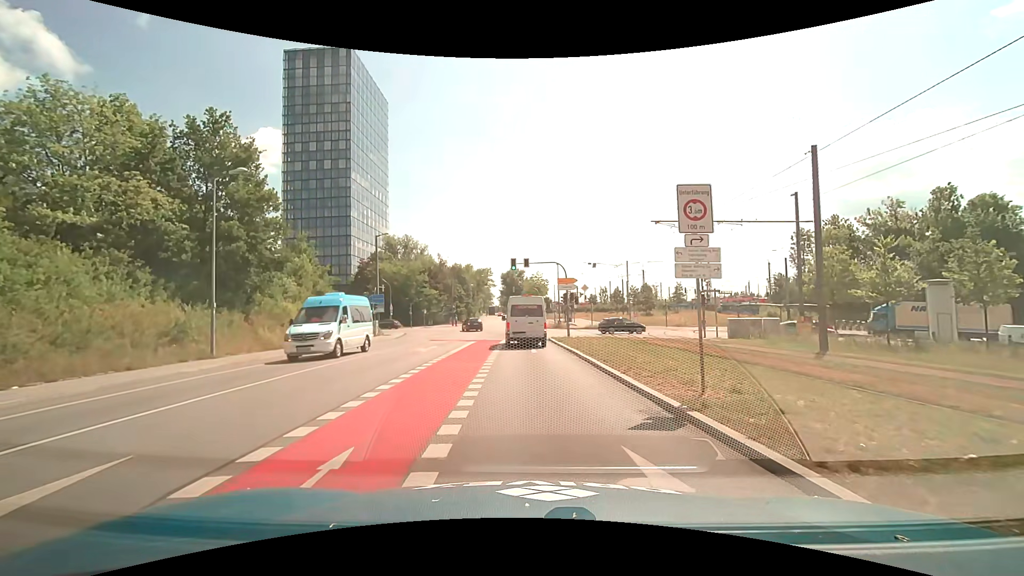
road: unclassified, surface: asphalt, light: Day
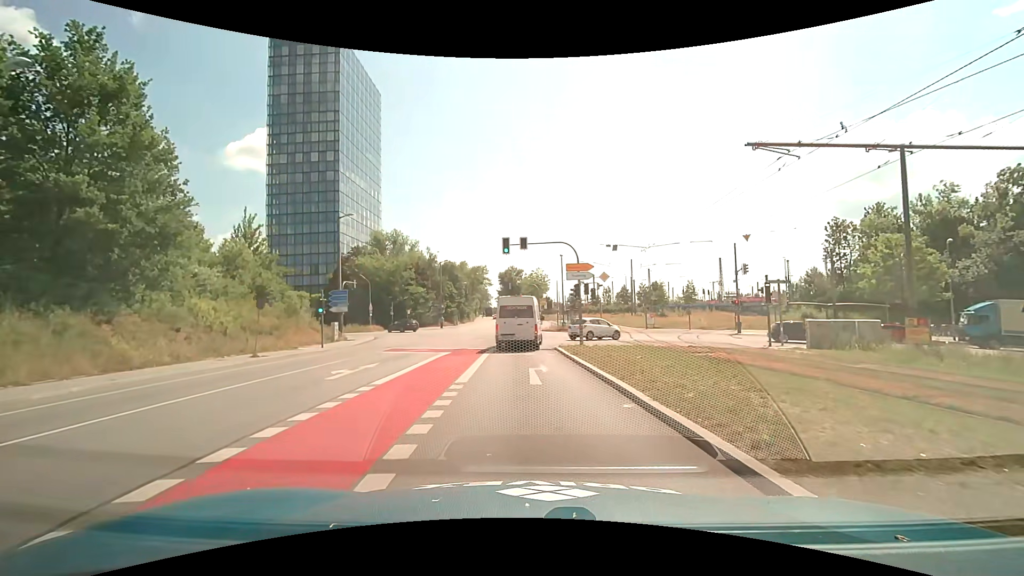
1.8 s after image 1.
(+0.1, +10.2) m; +1°
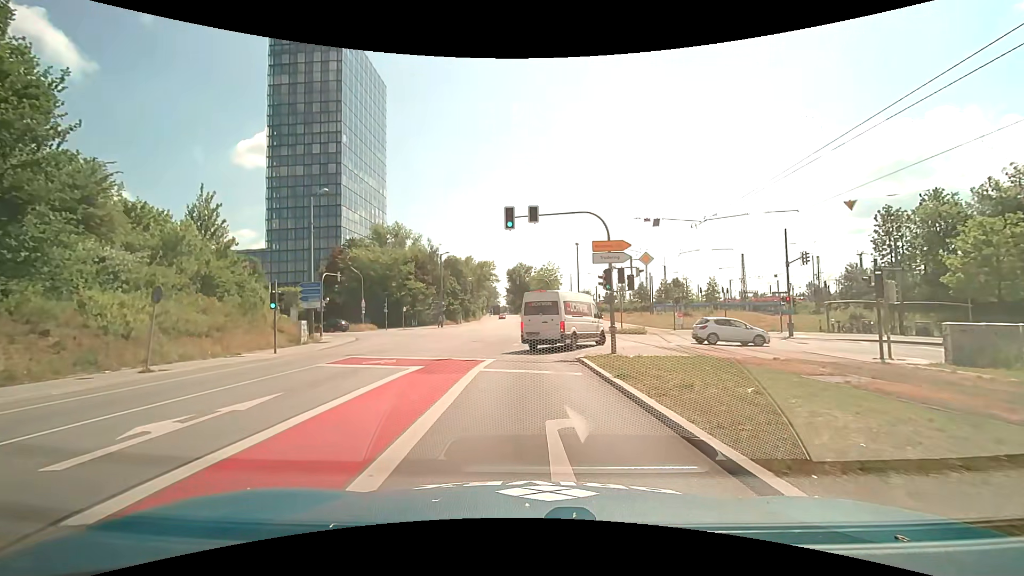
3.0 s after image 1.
(-0.1, +7.5) m; -2°
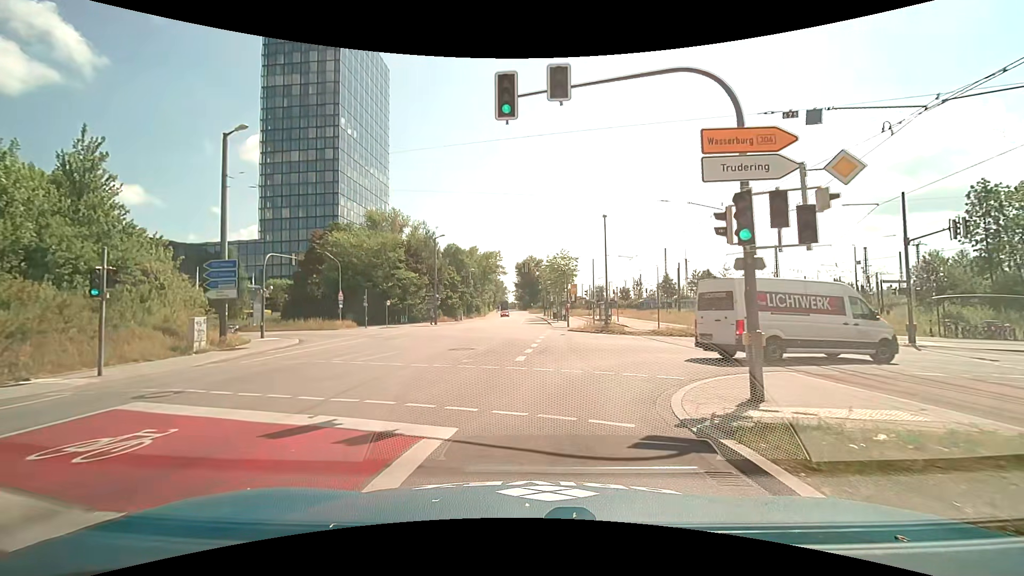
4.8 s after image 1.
(-0.1, +11.3) m; -1°
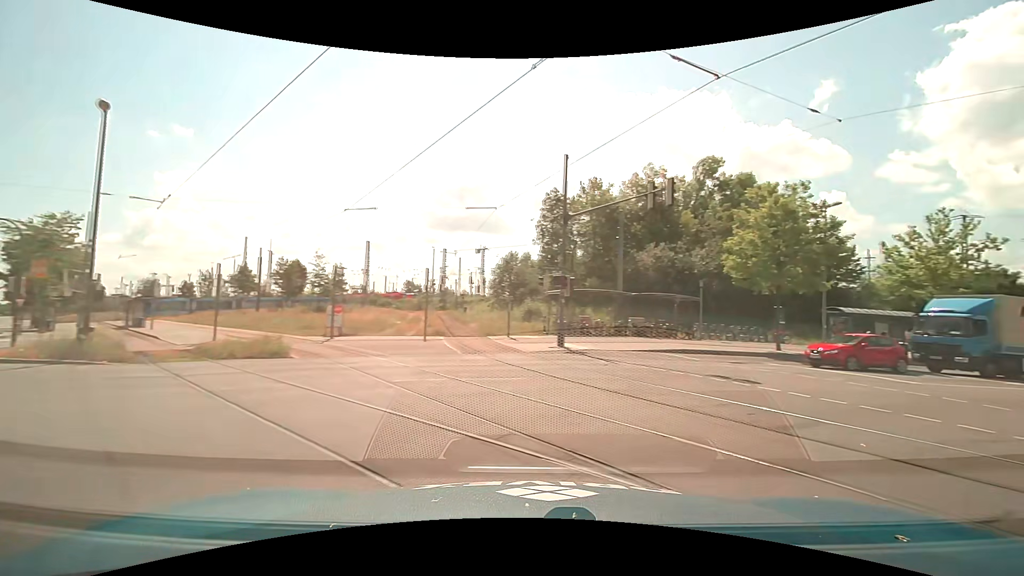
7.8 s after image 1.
(+3.0, +15.2) m; +43°
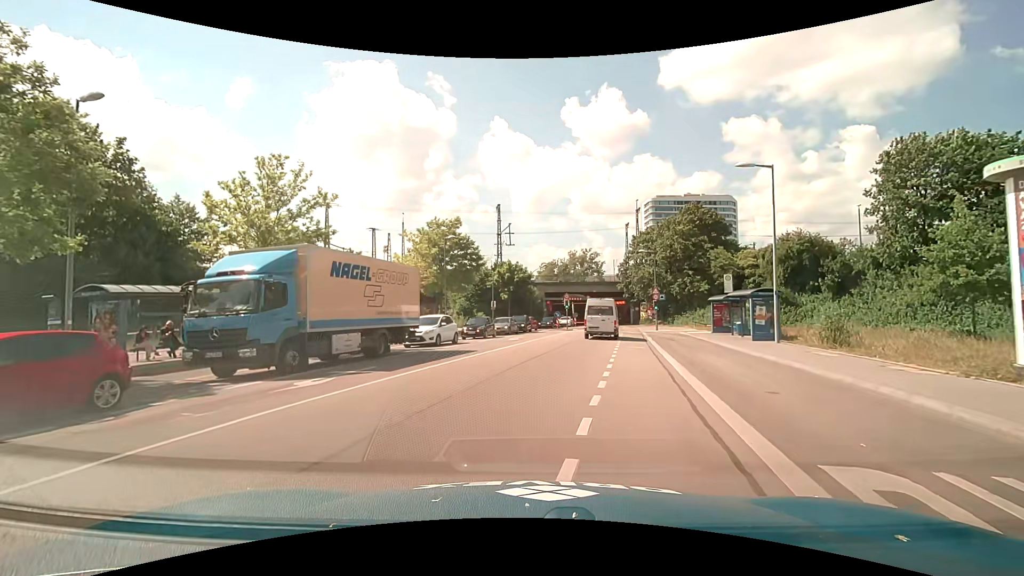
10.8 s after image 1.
(+9.3, +10.5) m; +63°
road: secondary
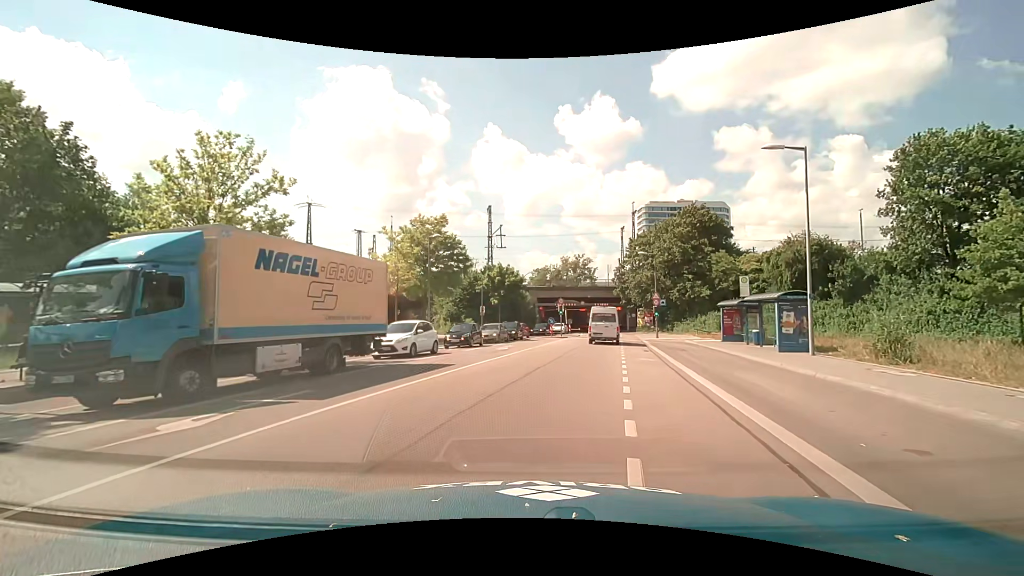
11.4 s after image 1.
(0.0, +3.7) m; +1°
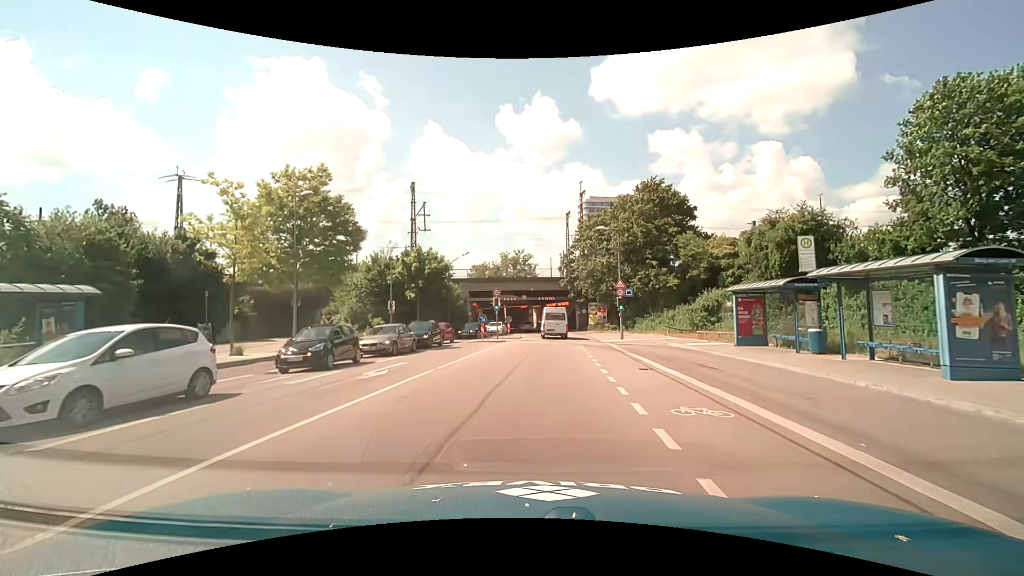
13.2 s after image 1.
(+0.8, +13.0) m; +6°
